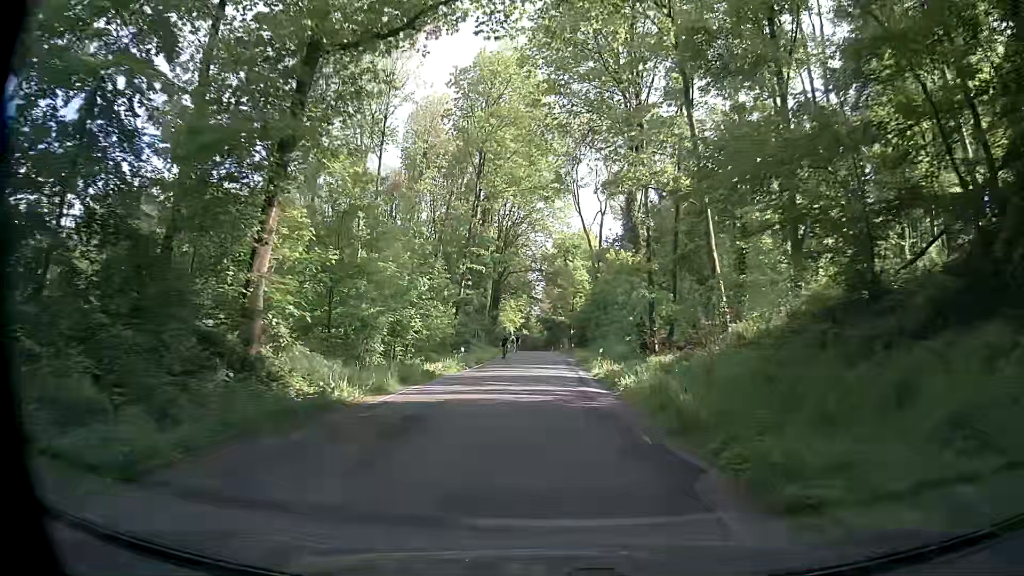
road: secondary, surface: asphalt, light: Day
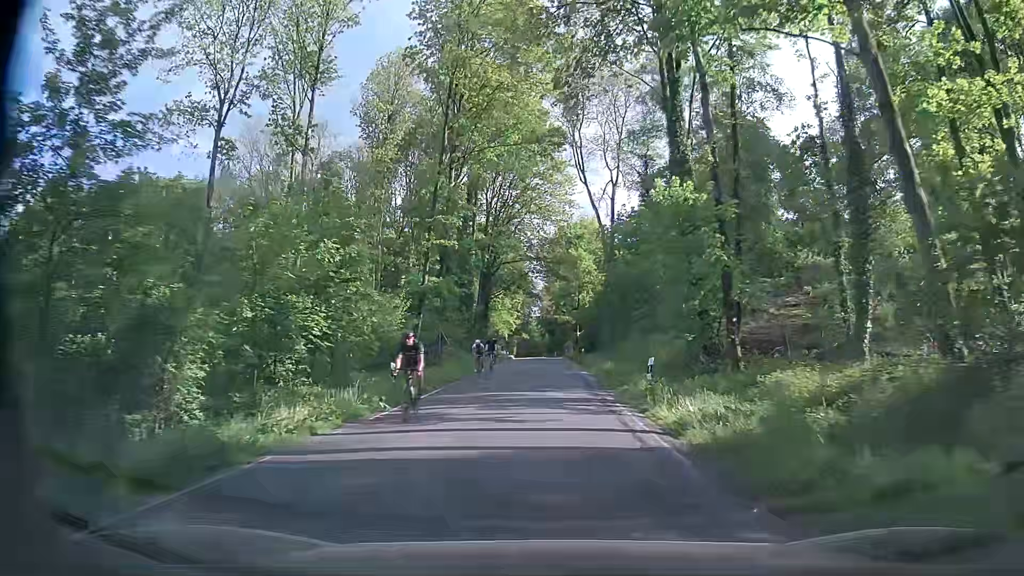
(-0.2, +16.9) m; -1°
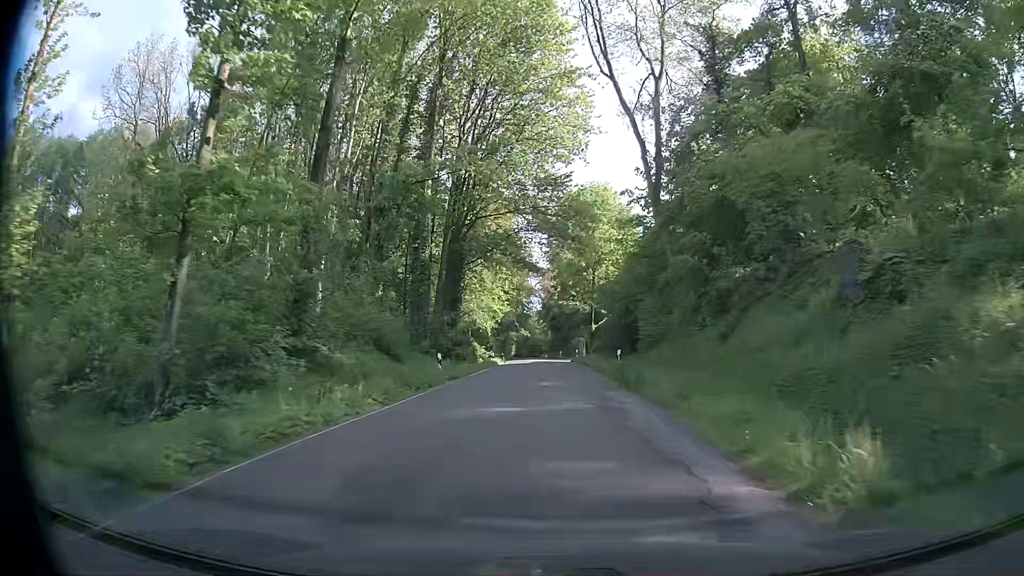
(+0.2, +26.8) m; 0°
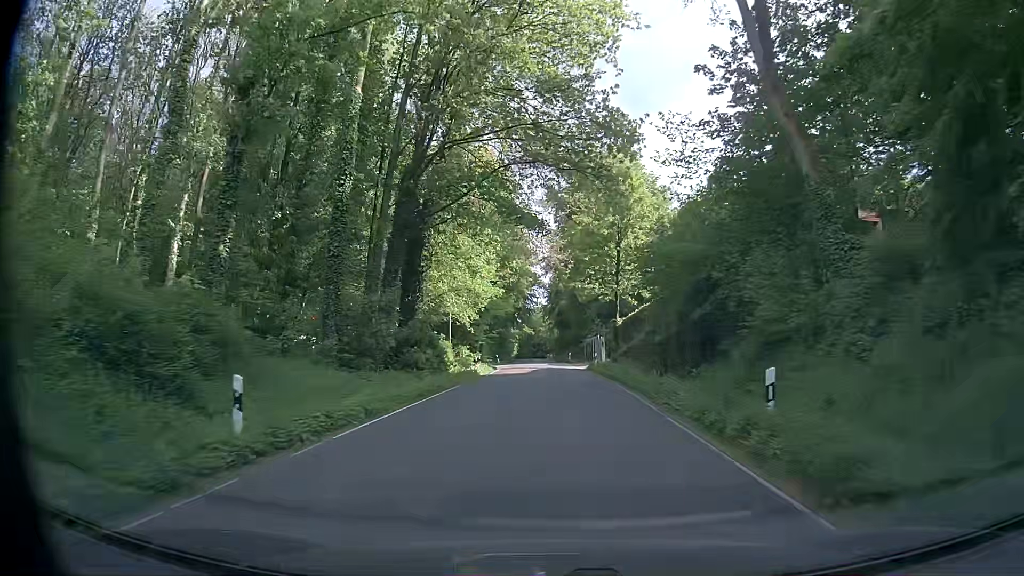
(-0.1, +18.4) m; 0°
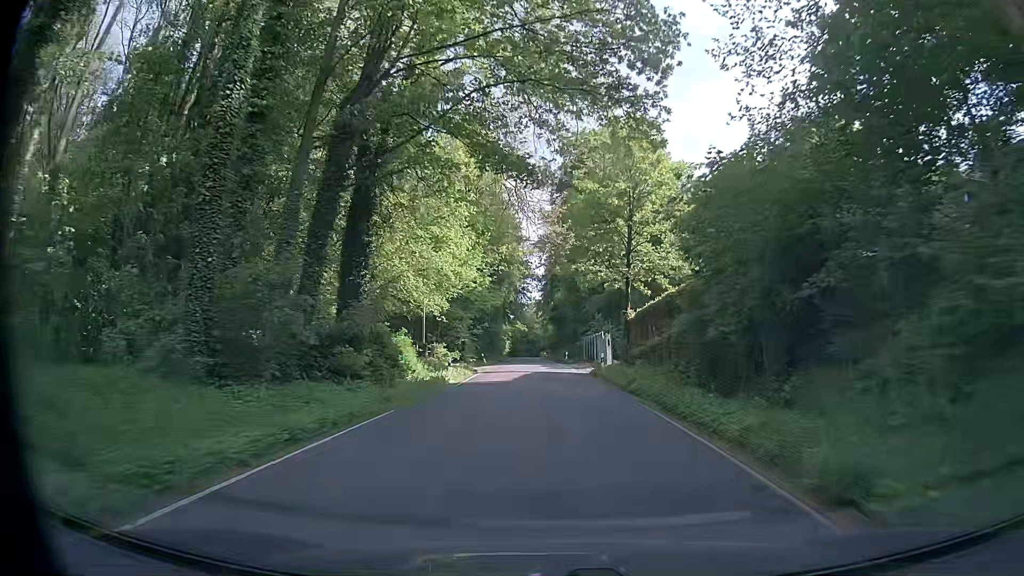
(-0.1, +9.4) m; 0°
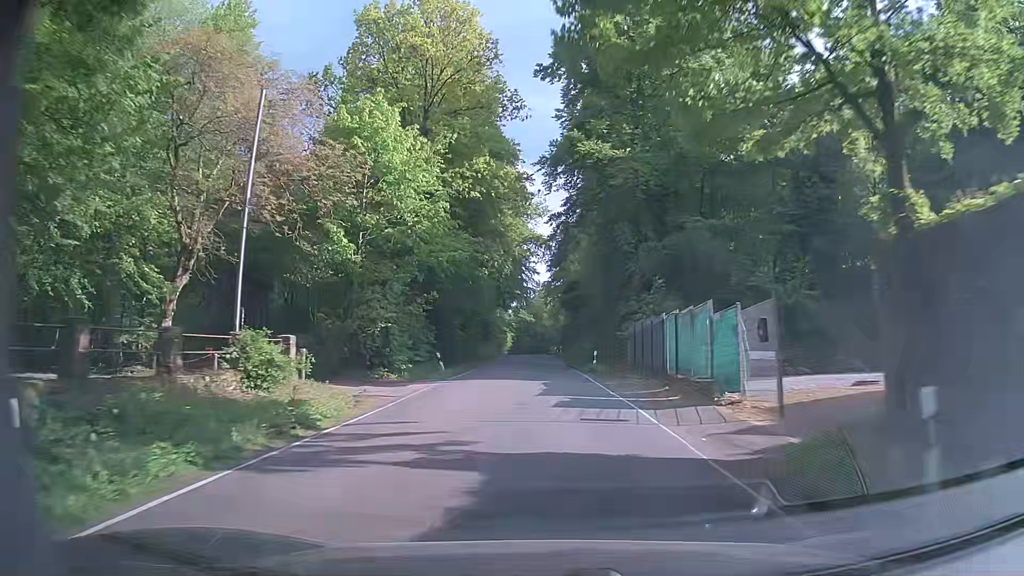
(0.0, +29.1) m; -1°
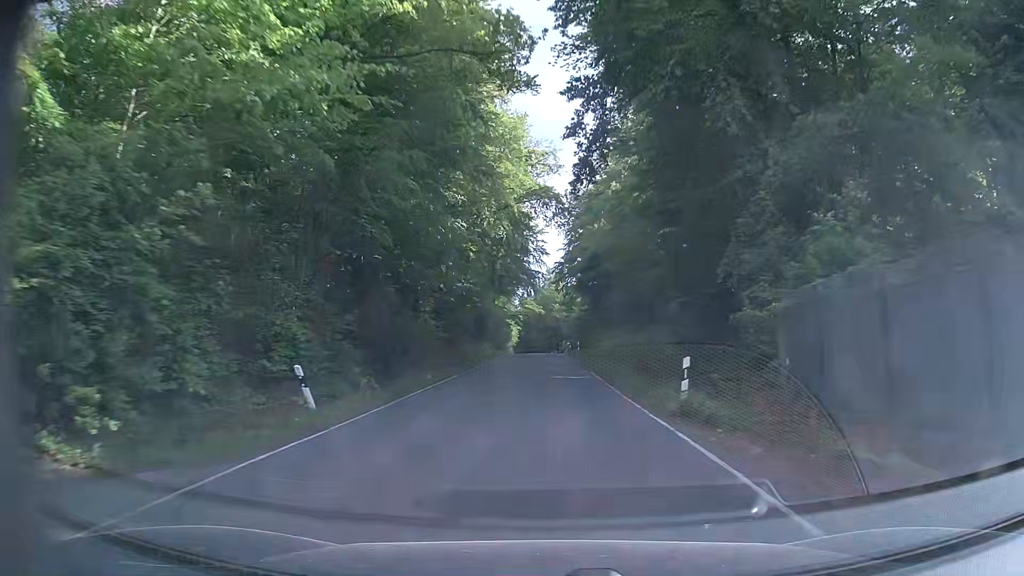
(-0.2, +20.1) m; -1°
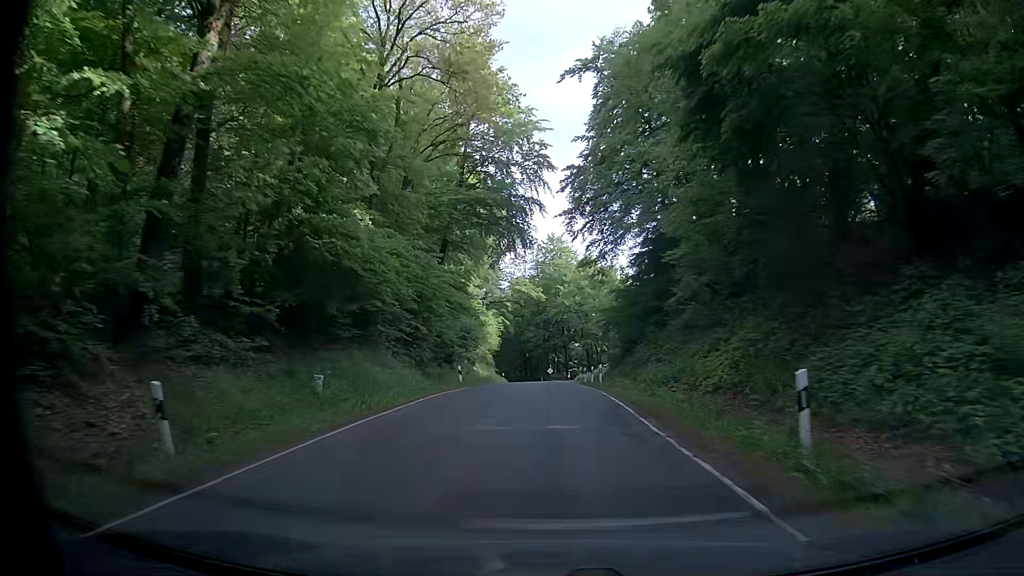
(-0.2, +51.5) m; 0°
(0, +10) (0, +20) (0, +30) (0, +40) (0, +50) (0, +60) (0, +70) (-1, +80) (-2, +90) (-4, +100) m
